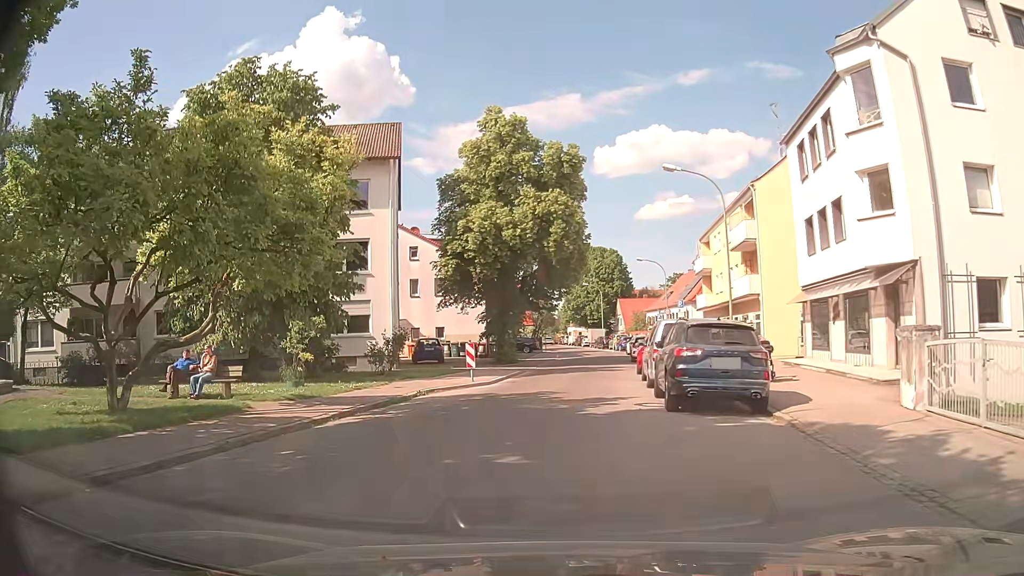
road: tertiary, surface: asphalt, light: Day
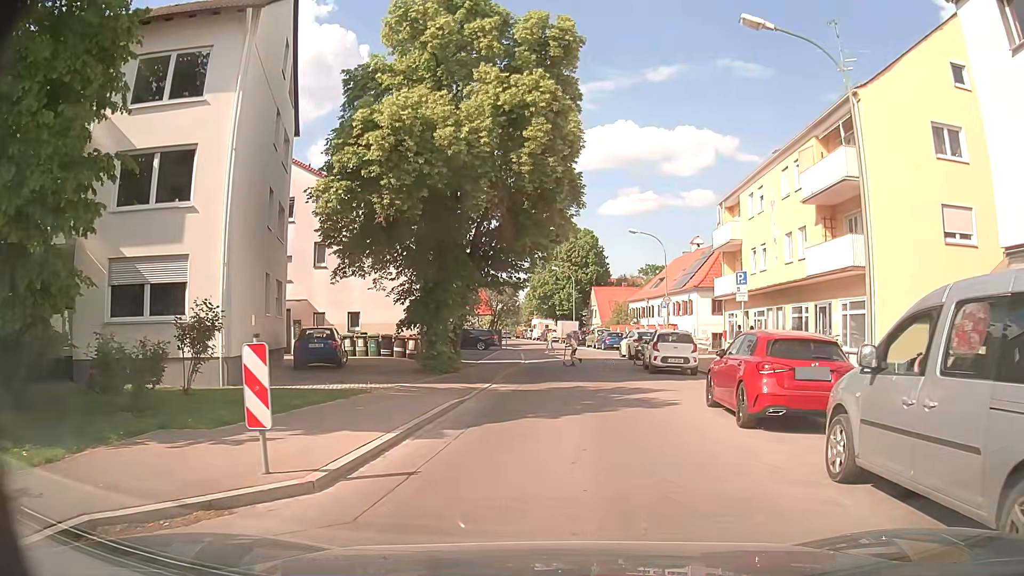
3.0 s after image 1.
(-0.3, +14.9) m; +3°
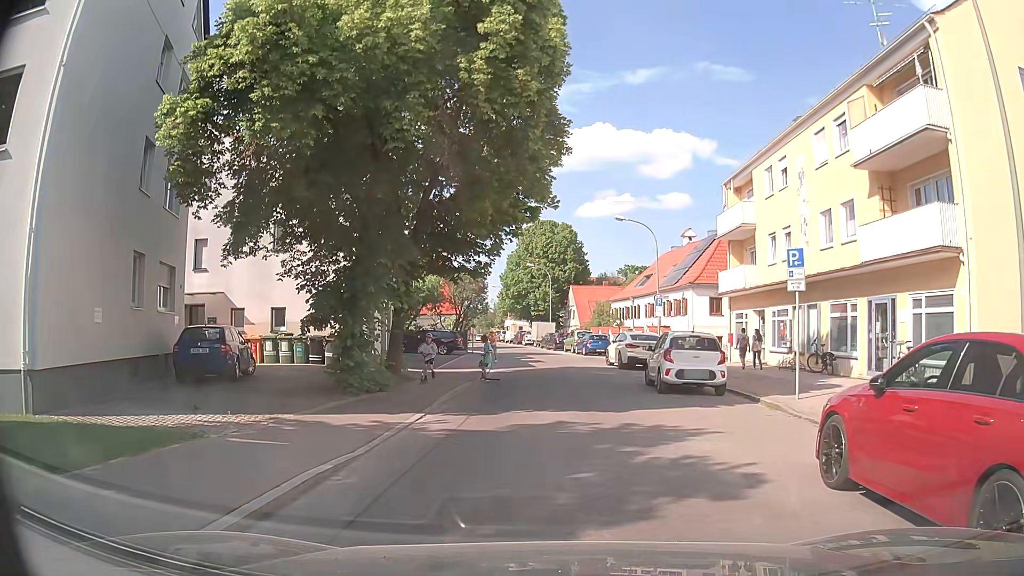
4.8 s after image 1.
(+0.2, +6.4) m; +3°
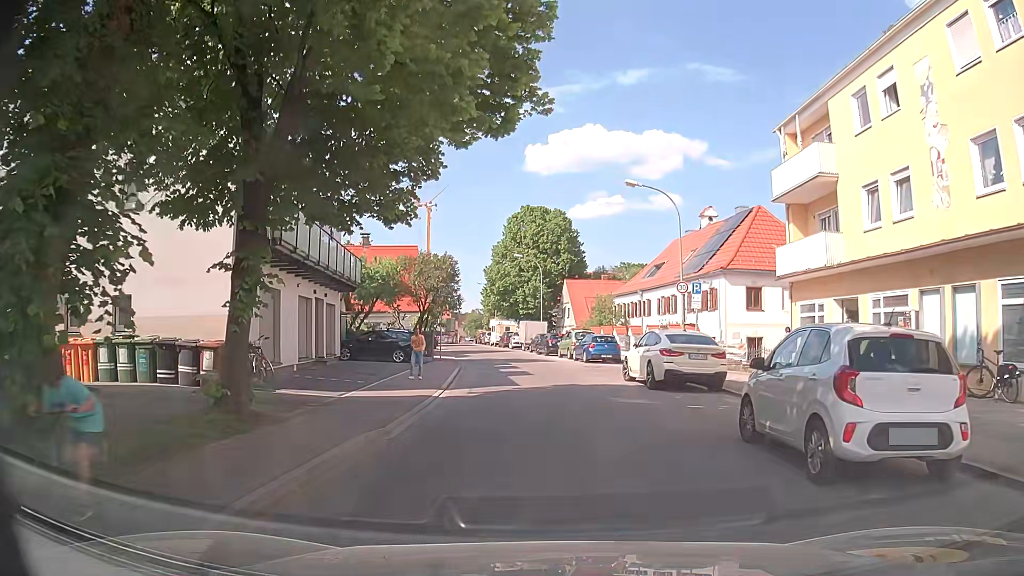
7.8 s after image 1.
(0.0, +10.3) m; 0°
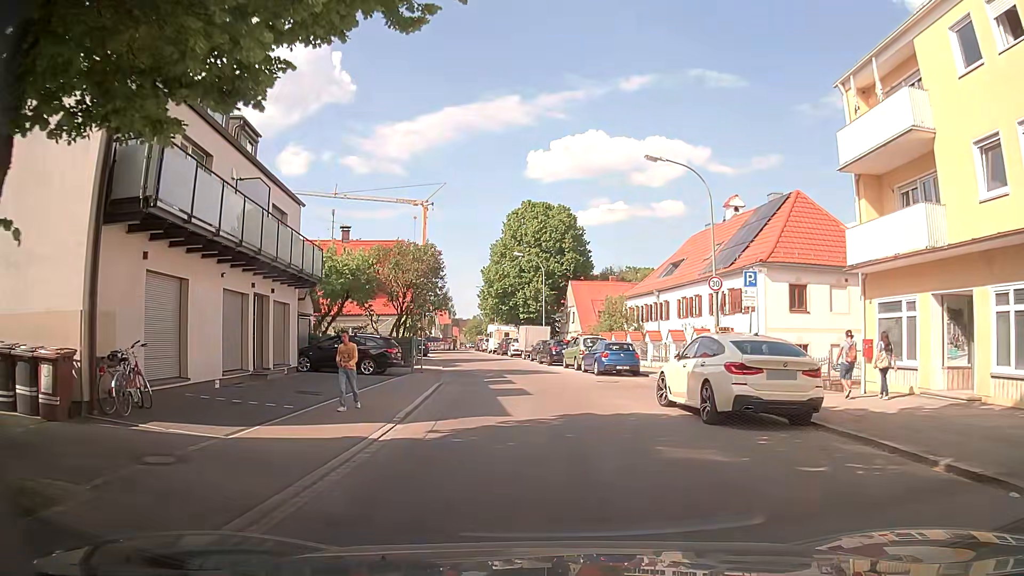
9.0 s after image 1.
(0.0, +6.0) m; 0°
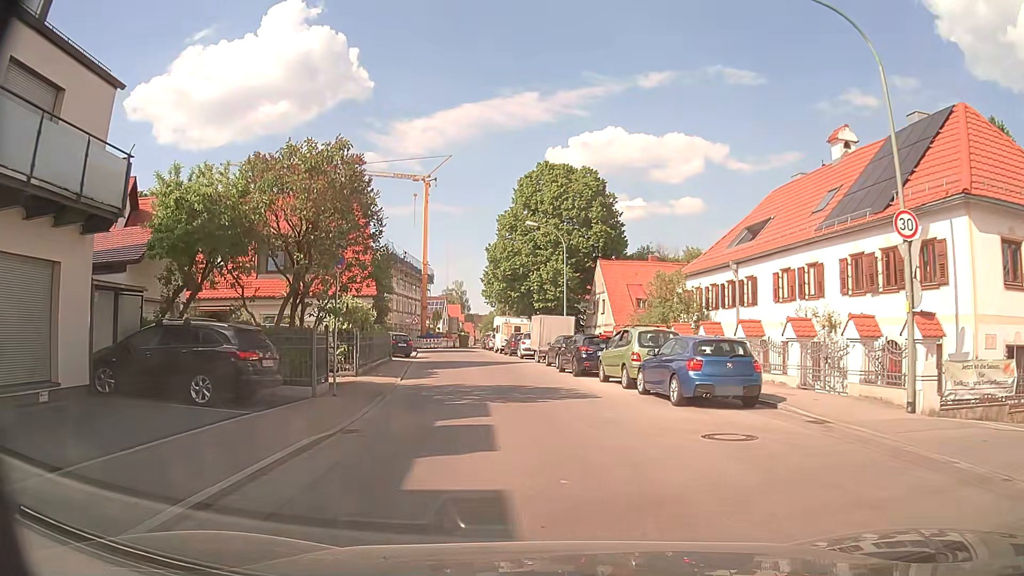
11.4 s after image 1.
(-0.1, +13.9) m; -1°
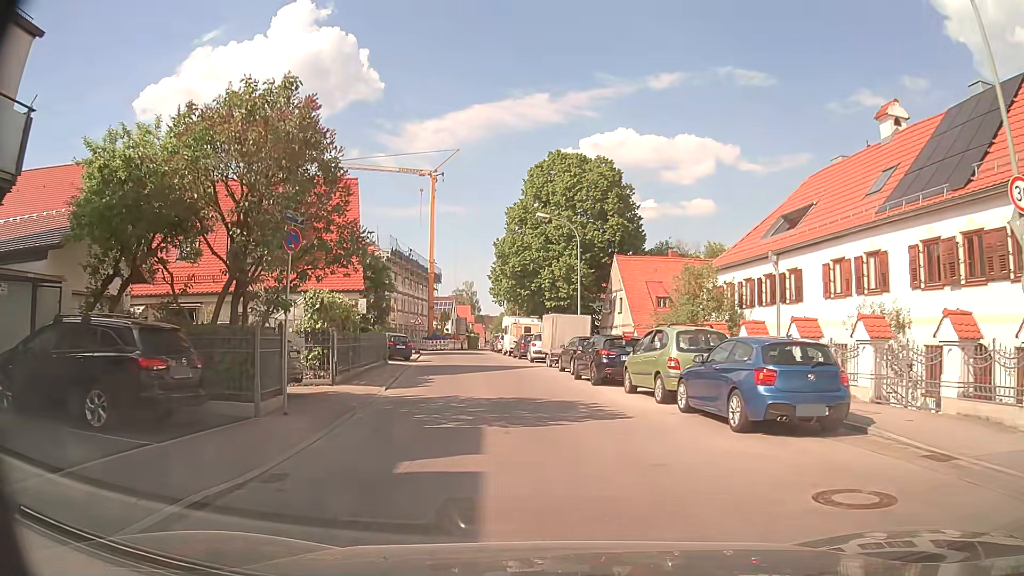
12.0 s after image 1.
(-0.1, +3.6) m; -1°
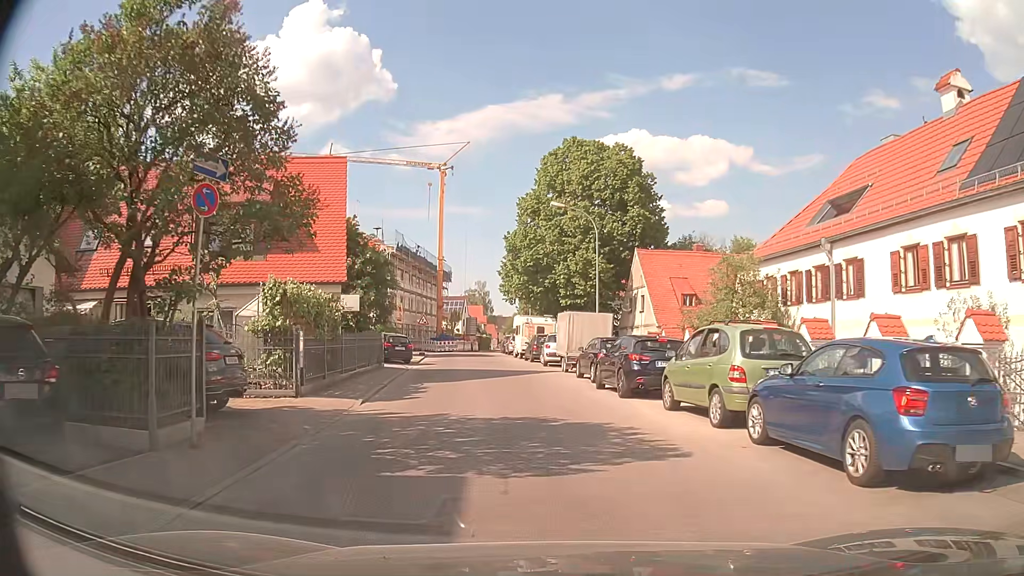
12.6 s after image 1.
(0.0, +3.7) m; -1°
(0, +10) (-1, +20) (-2, +30) (-3, +40) (-5, +50) (-6, +60) (-6, +70) (-6, +80) (-7, +90) (-8, +100) m
